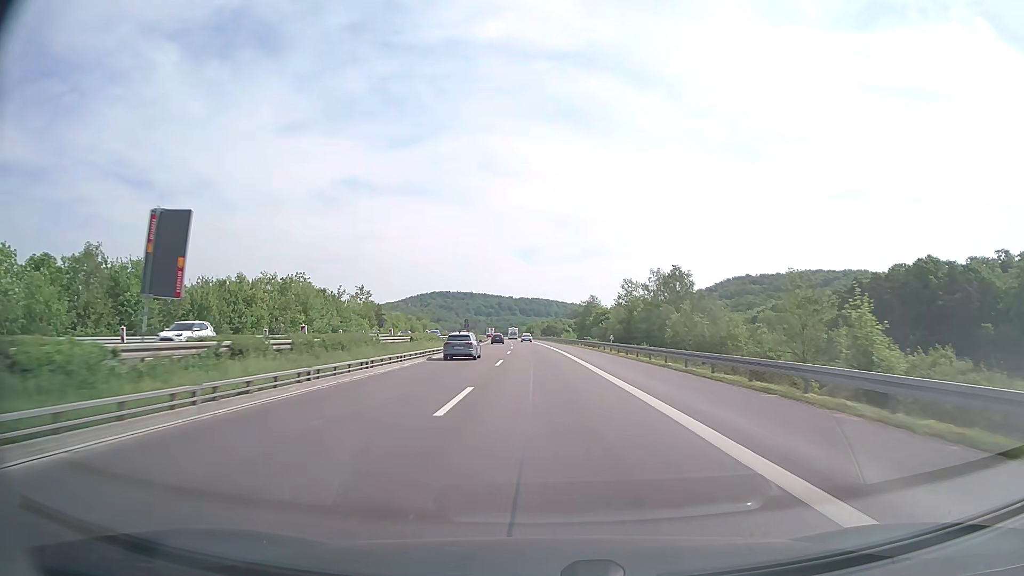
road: motorway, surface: concrete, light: Day
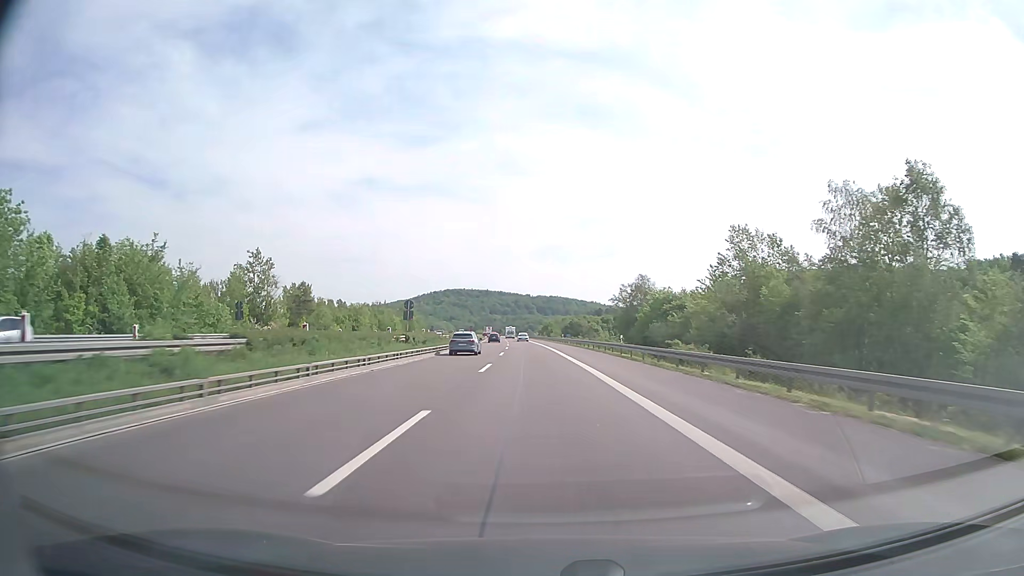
(-0.9, +59.5) m; -1°
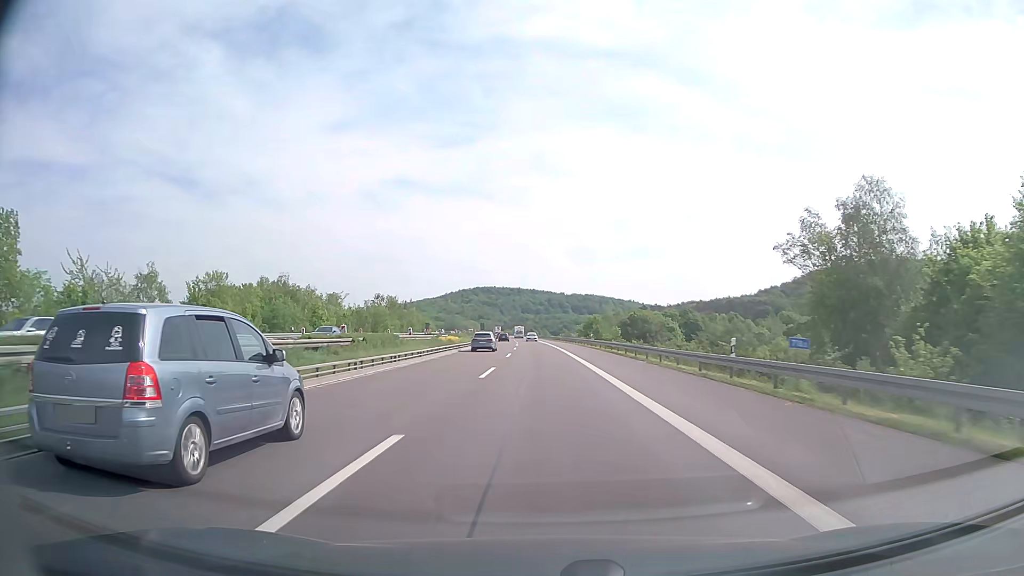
(-1.9, +74.5) m; -3°
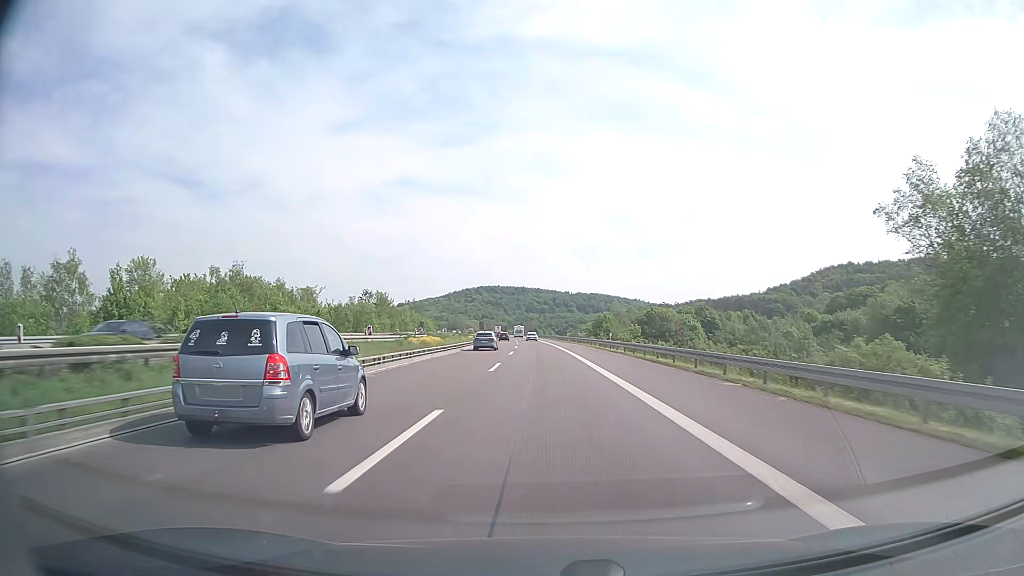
(-0.1, +15.0) m; 0°
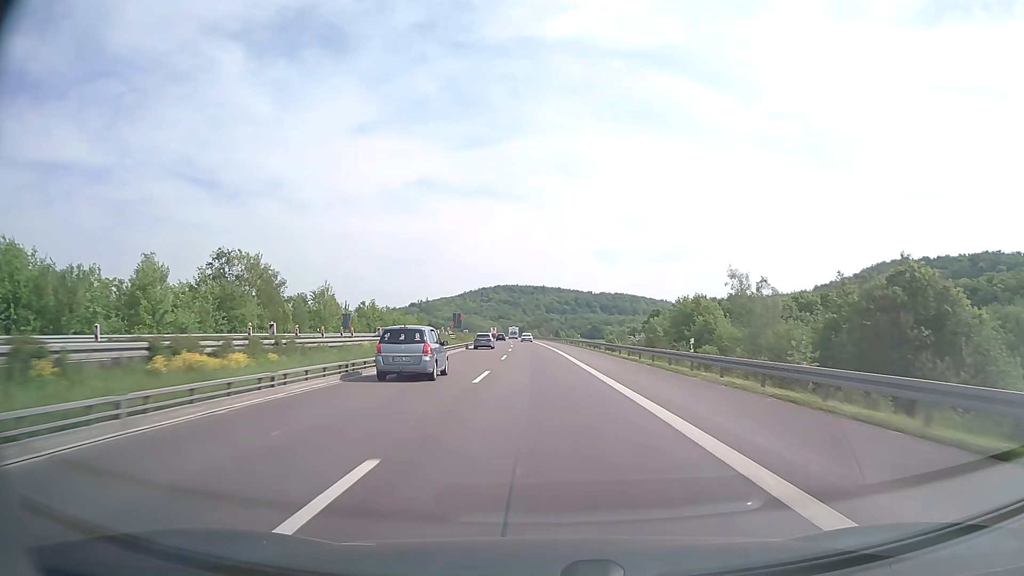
(-1.1, +76.3) m; -2°
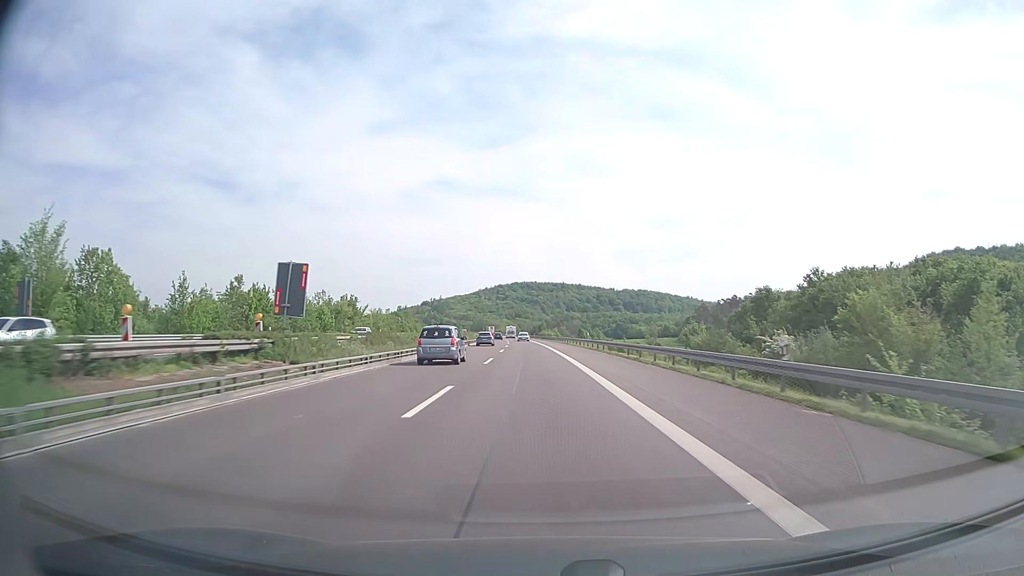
(-0.9, +62.4) m; -2°
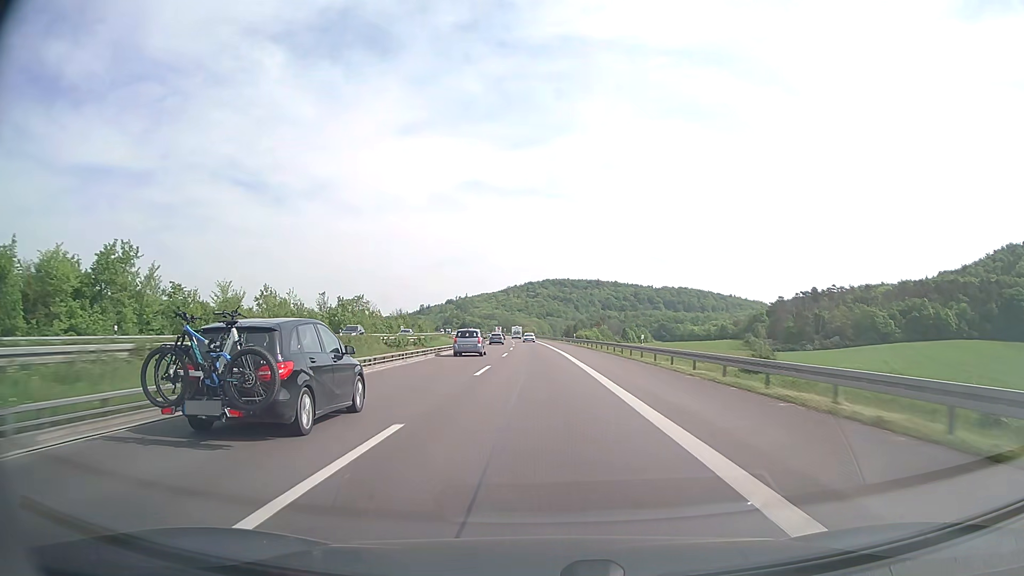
(-1.9, +78.6) m; -3°
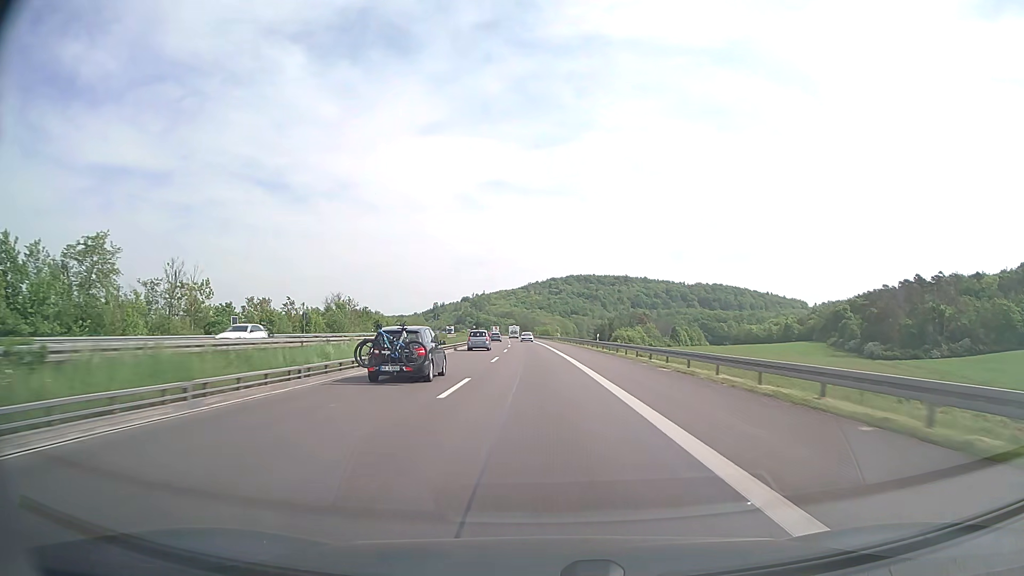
(-1.4, +79.5) m; -2°
(0, +10) (0, +20) (0, +30) (0, +40) (-1, +50) (-1, +60) (-1, +70) (-1, +80) (-2, +90) (-2, +100) m
